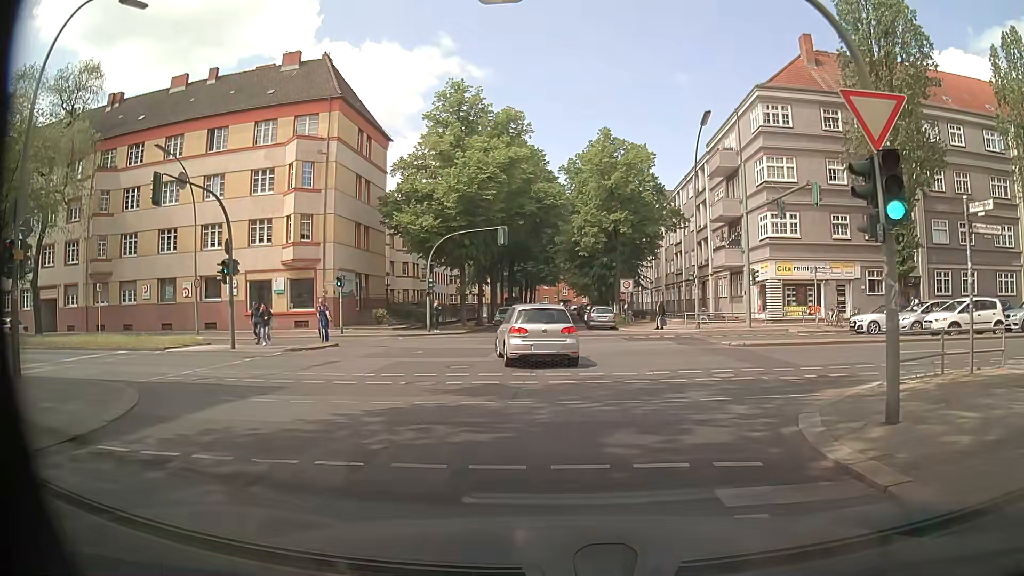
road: residential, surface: asphalt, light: Day
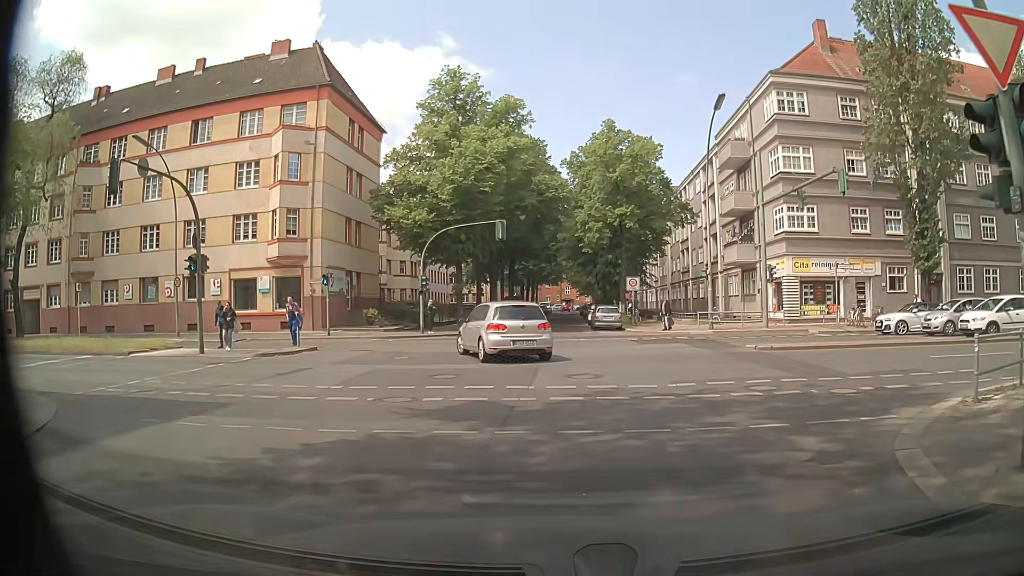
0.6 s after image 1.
(0.0, +2.5) m; -1°
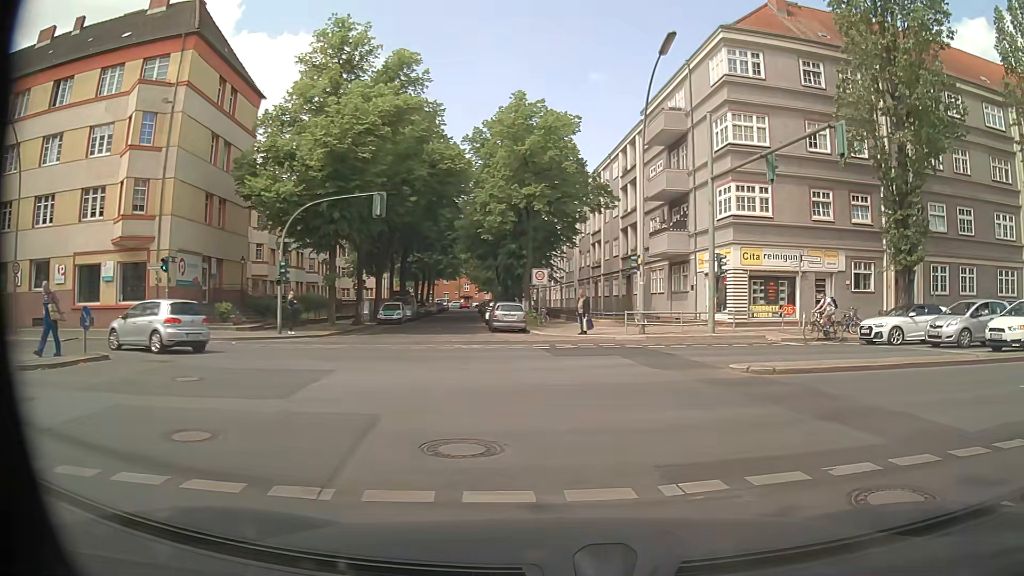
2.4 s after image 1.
(+0.2, +7.1) m; +9°
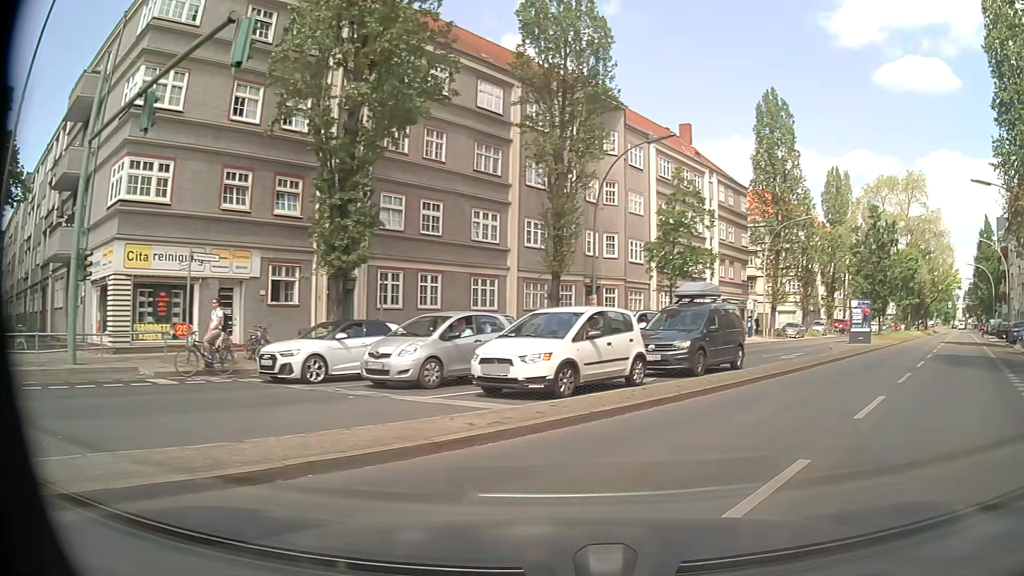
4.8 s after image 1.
(+3.1, +7.6) m; +45°
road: secondary
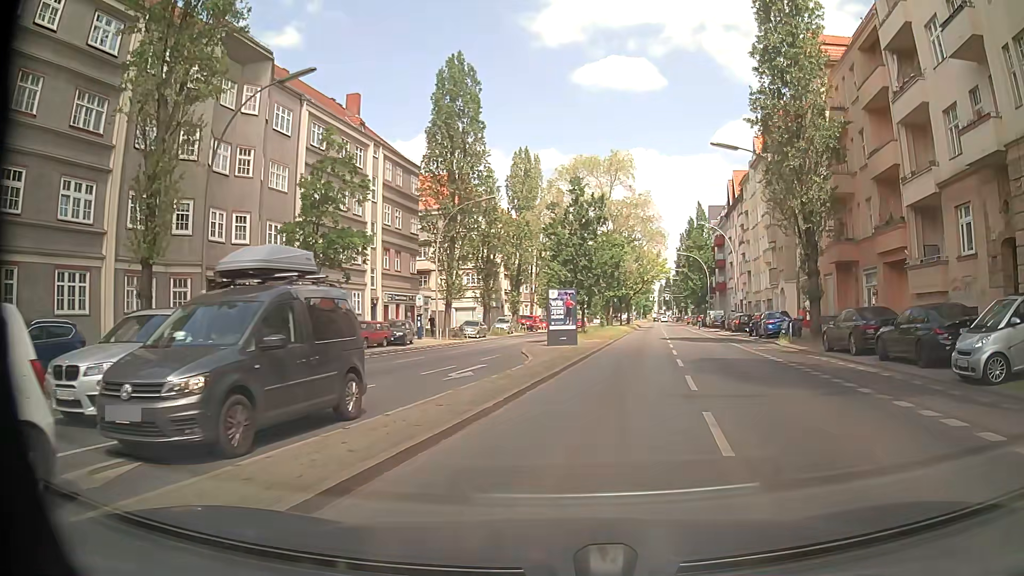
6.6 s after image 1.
(+2.9, +9.0) m; +29°
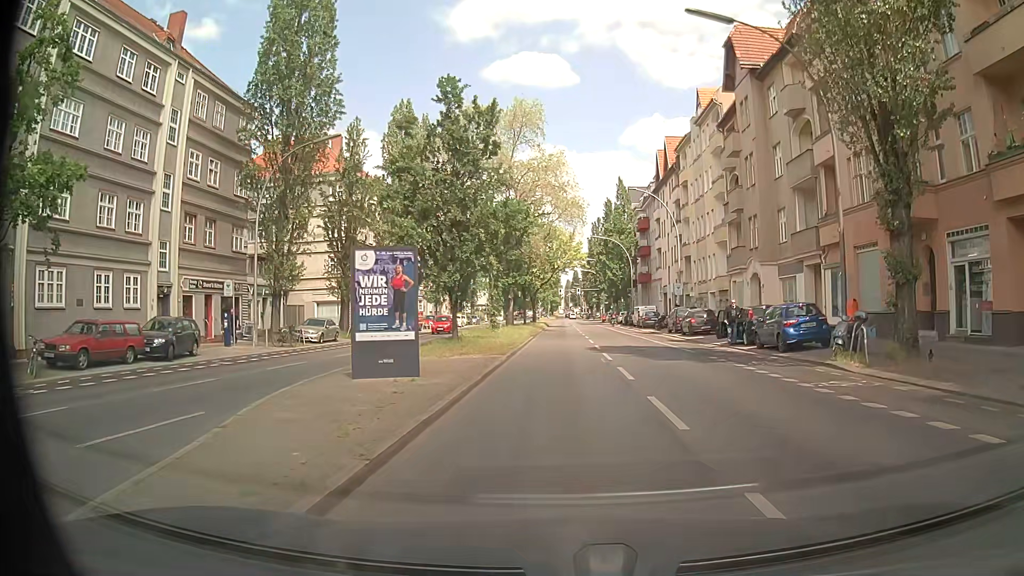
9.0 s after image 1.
(+1.8, +16.9) m; +9°
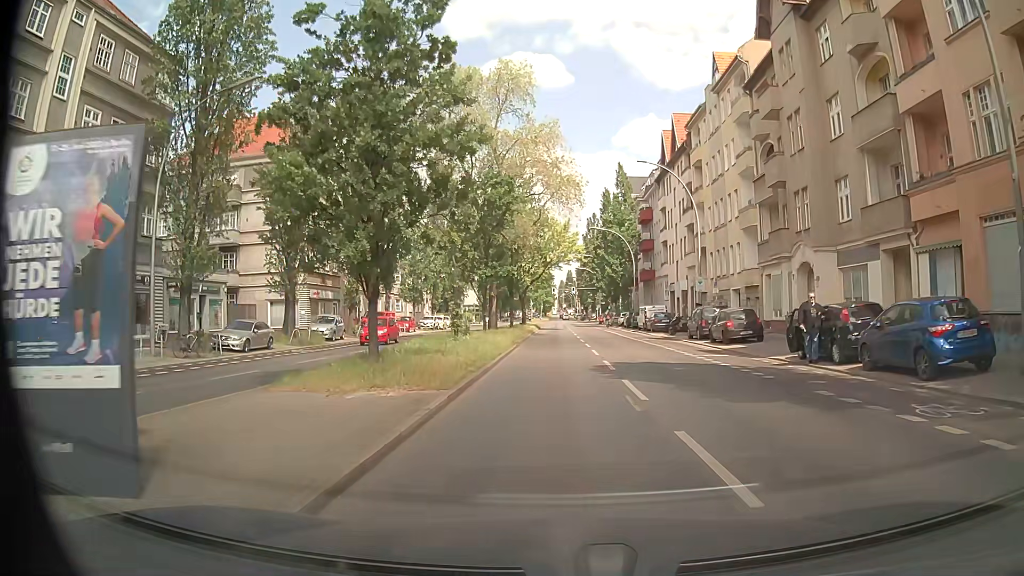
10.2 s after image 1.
(+0.1, +9.3) m; +1°
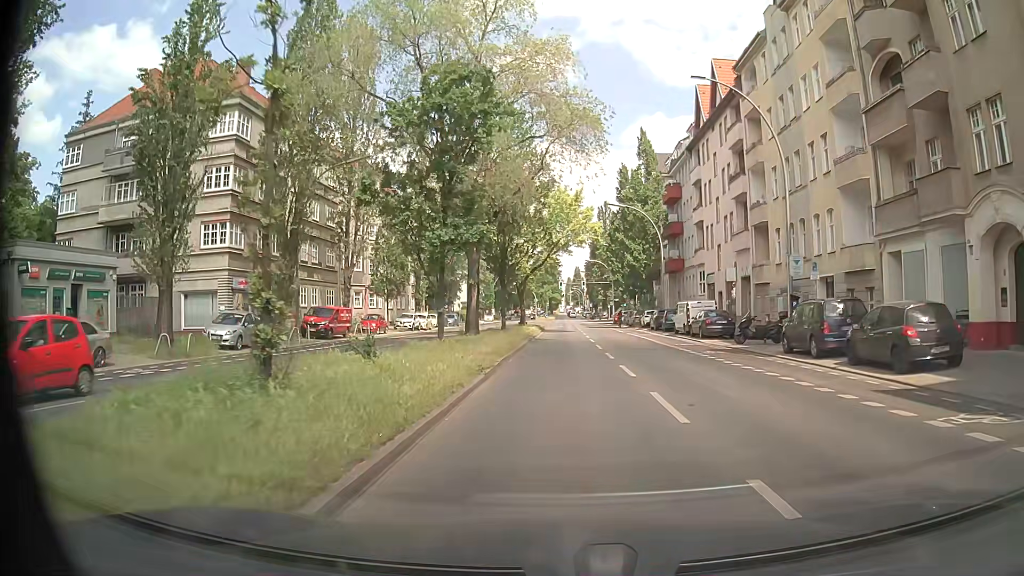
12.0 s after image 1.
(-0.3, +14.5) m; -1°
(0, +10) (0, +20) (0, +30) (0, +40) (+1, +50) (+1, +60) (+1, +70) (+1, +80) (+1, +90) (+1, +100) m
